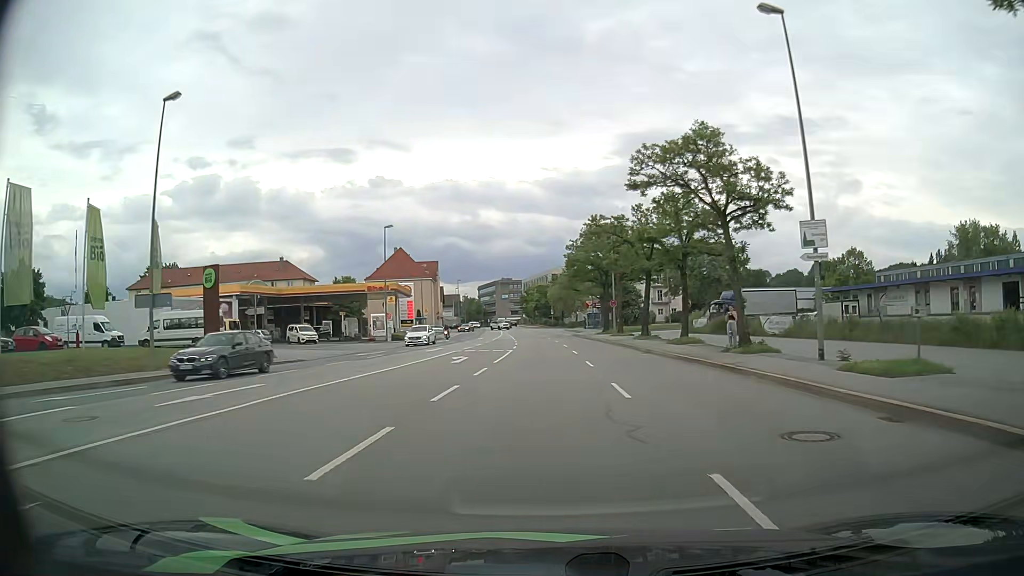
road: primary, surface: asphalt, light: Day
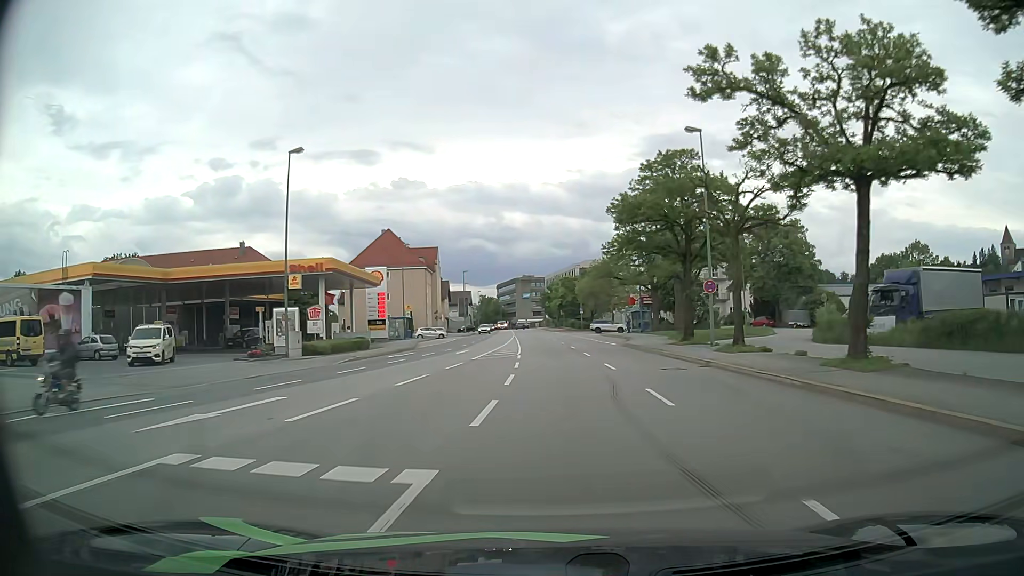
(-0.5, +28.1) m; -2°
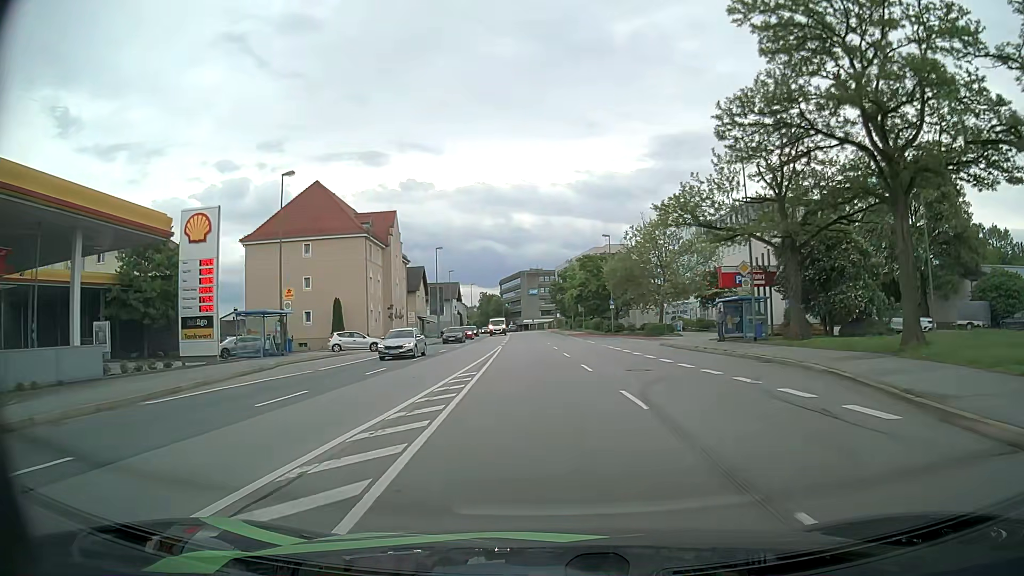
(-0.2, +36.3) m; 0°
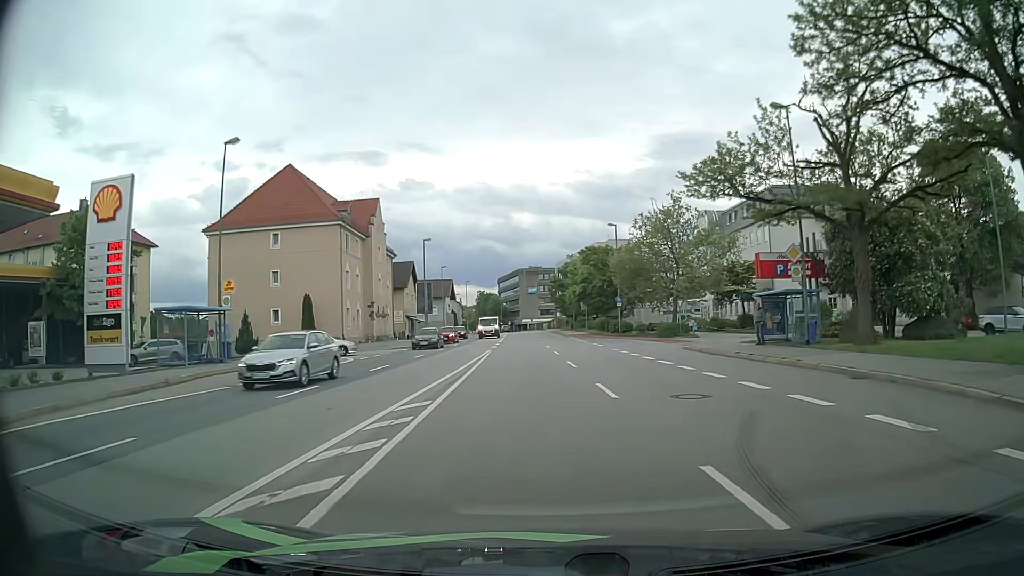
(0.0, +7.4) m; 0°
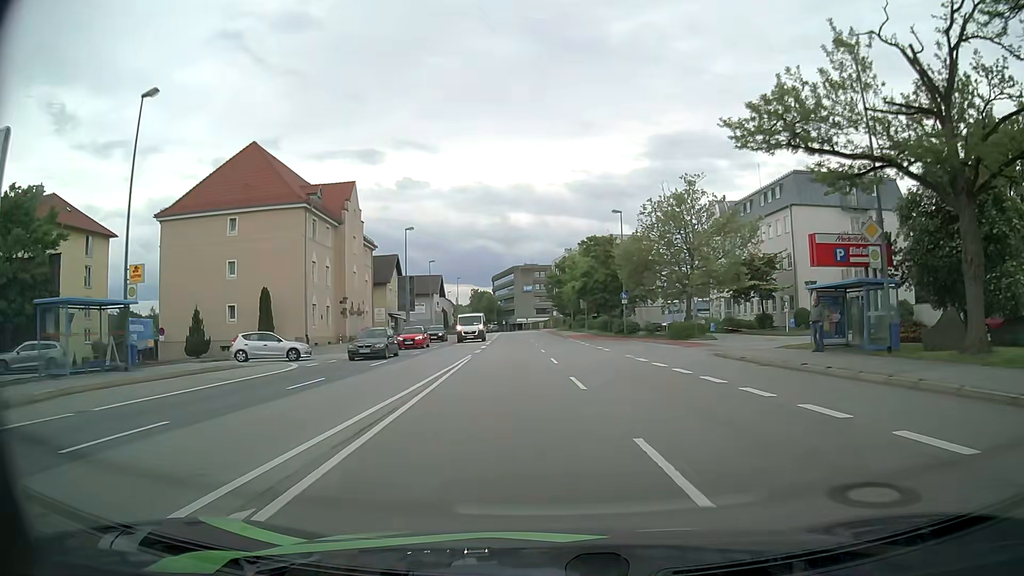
(0.0, +7.4) m; 0°
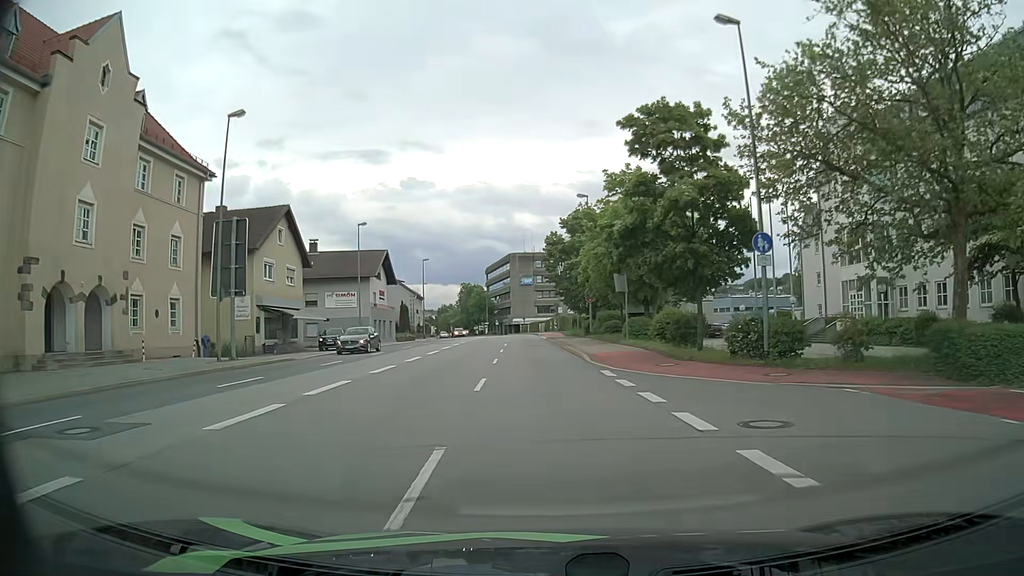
(+0.6, +36.4) m; 0°
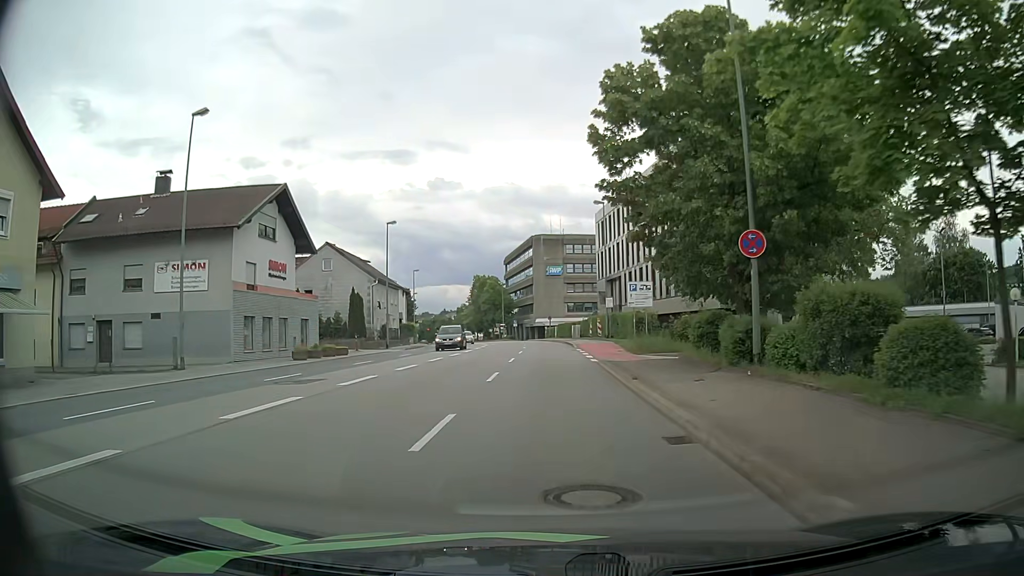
(-1.2, +33.4) m; -2°
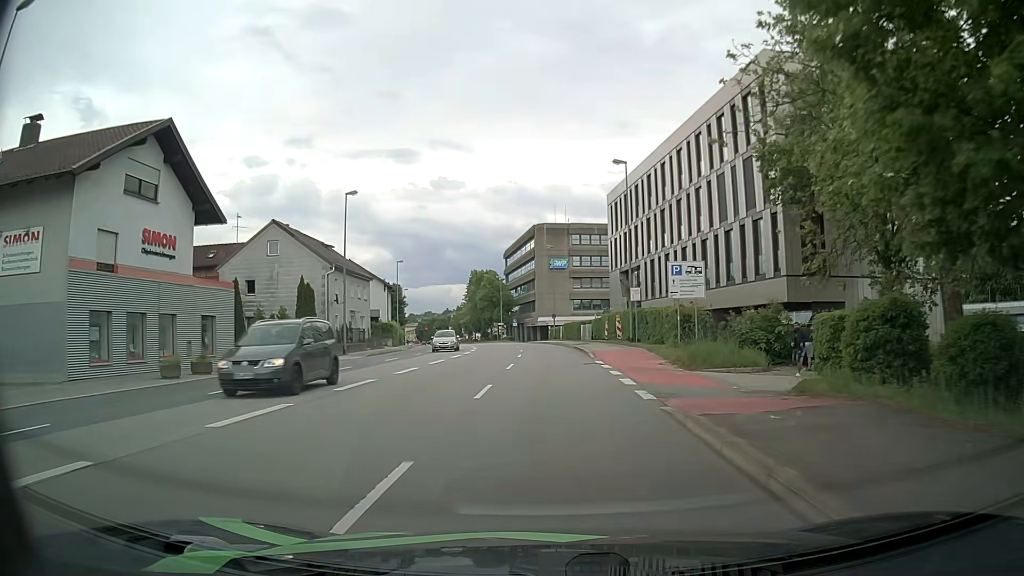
(-0.2, +12.6) m; -1°
(0, +10) (0, +20) (0, +30) (0, +40) (-1, +50) (-1, +60) (-3, +70) (-4, +80) (-6, +90) (-8, +99) m
